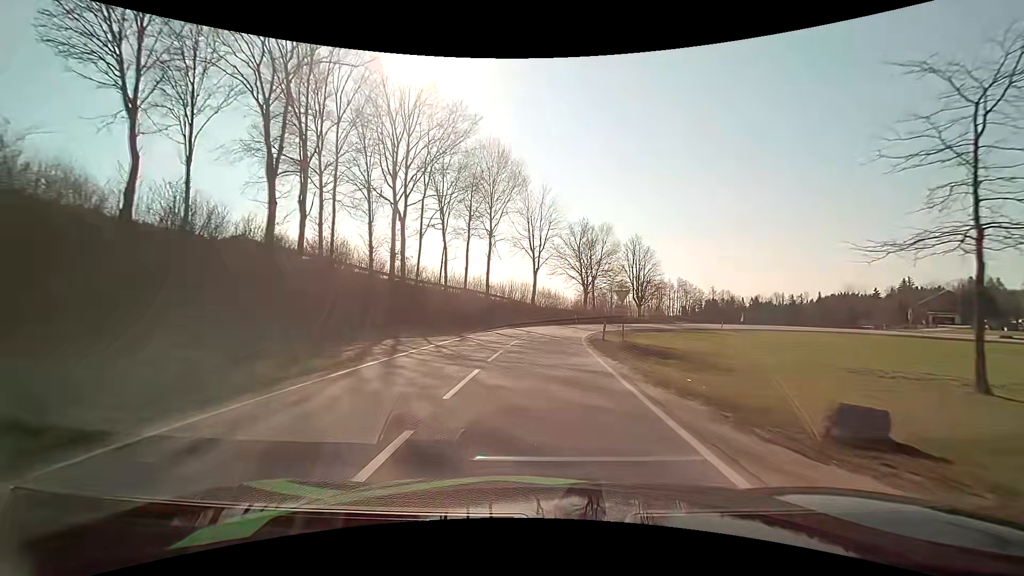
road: tertiary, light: Day
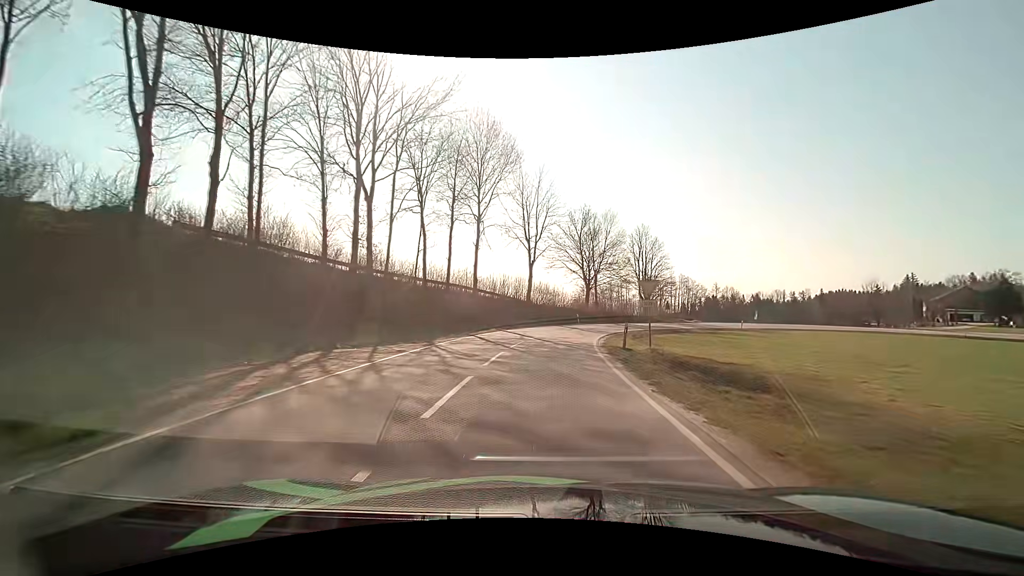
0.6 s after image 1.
(0.0, +7.4) m; 0°
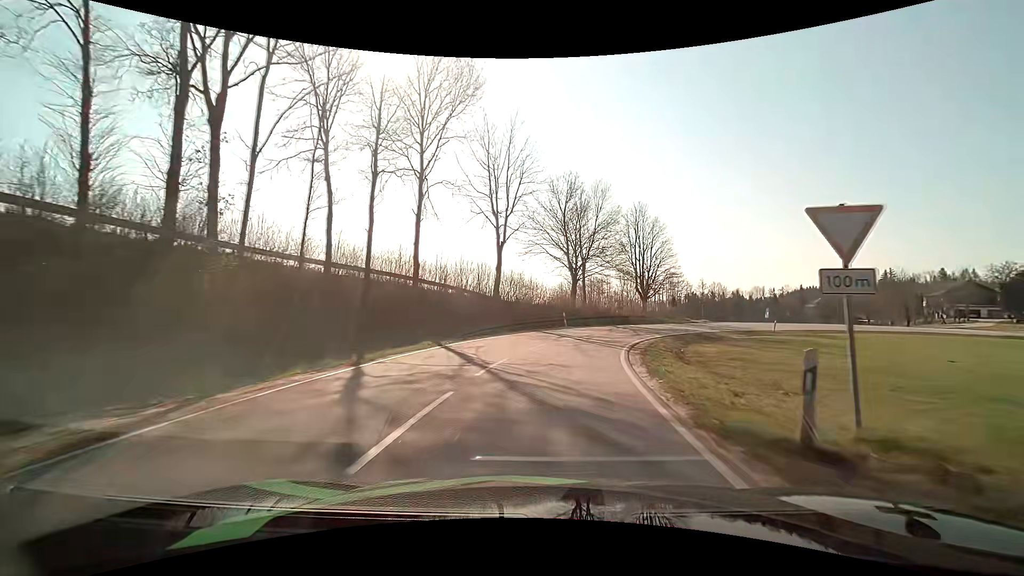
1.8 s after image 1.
(+0.2, +14.2) m; +2°
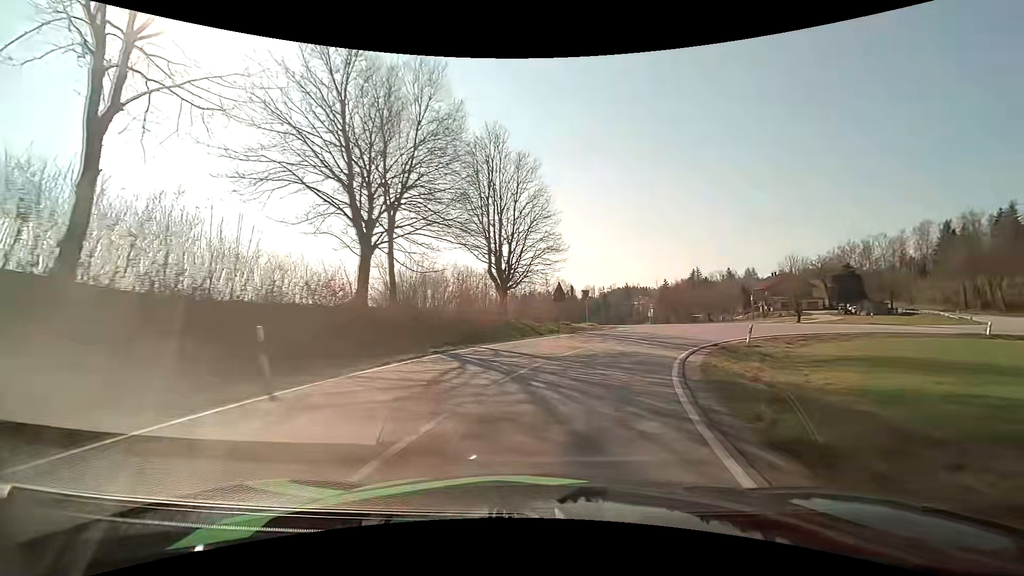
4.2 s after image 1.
(+3.2, +25.3) m; +18°
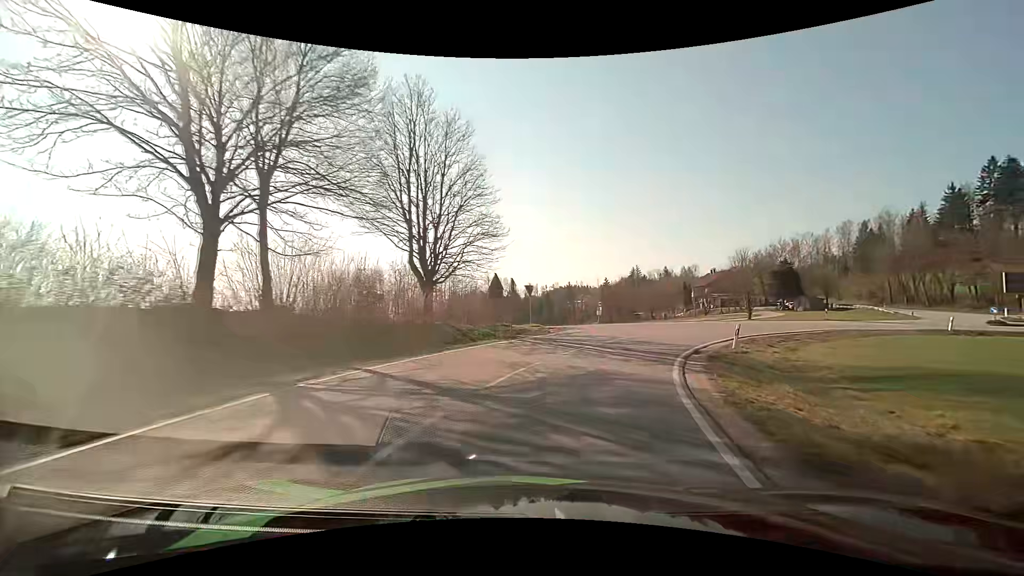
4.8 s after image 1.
(+0.3, +6.0) m; +6°
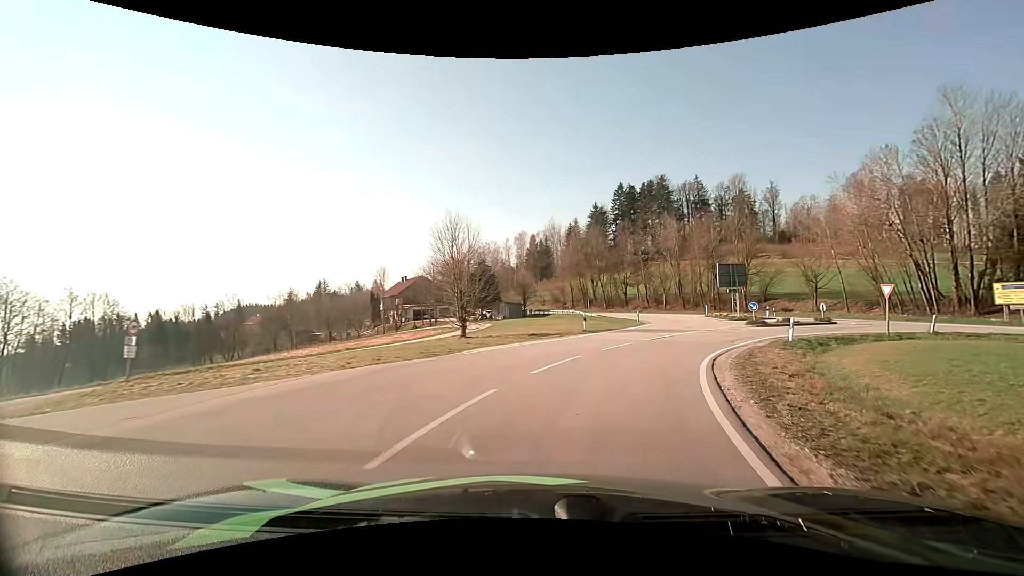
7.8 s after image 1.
(+7.6, +26.2) m; +34°
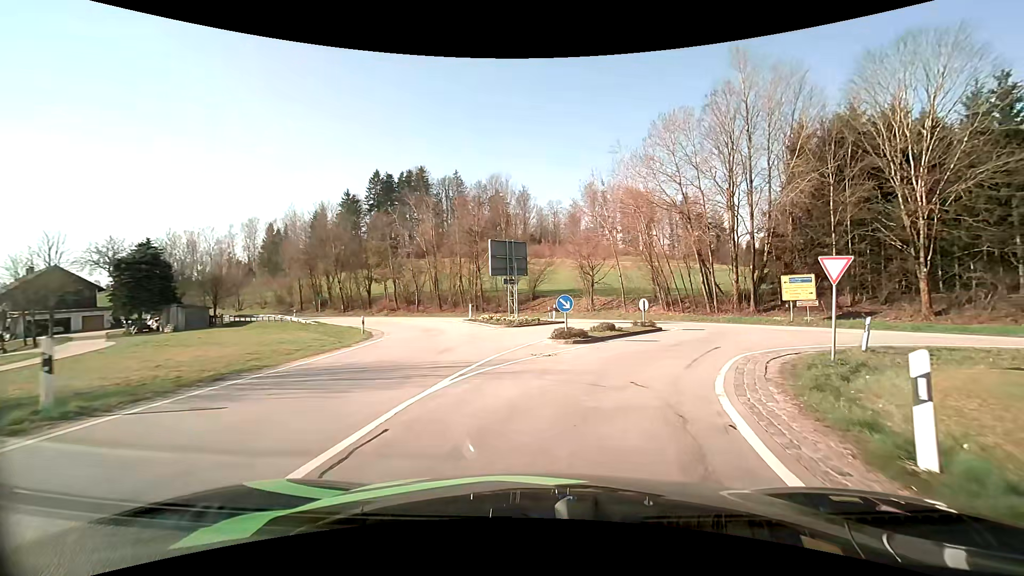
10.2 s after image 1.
(+4.7, +19.3) m; +27°
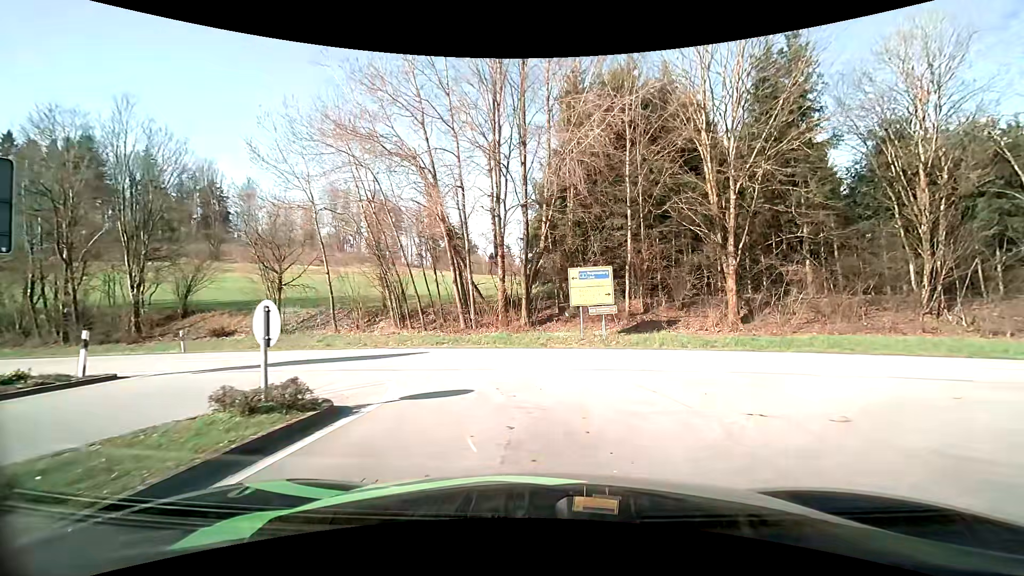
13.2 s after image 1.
(+4.2, +17.0) m; +28°
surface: asphalt
